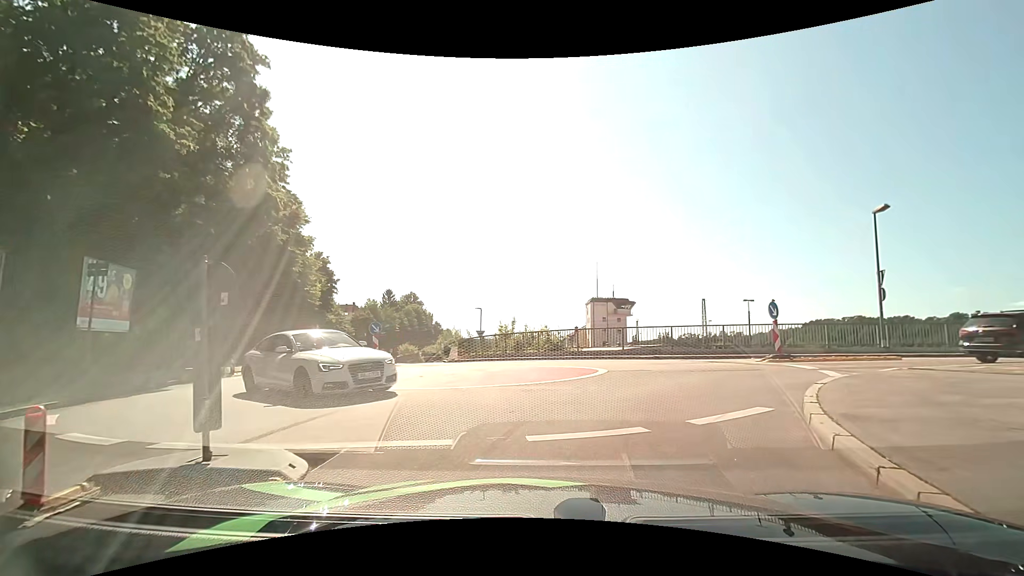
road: residential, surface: asphalt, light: Day
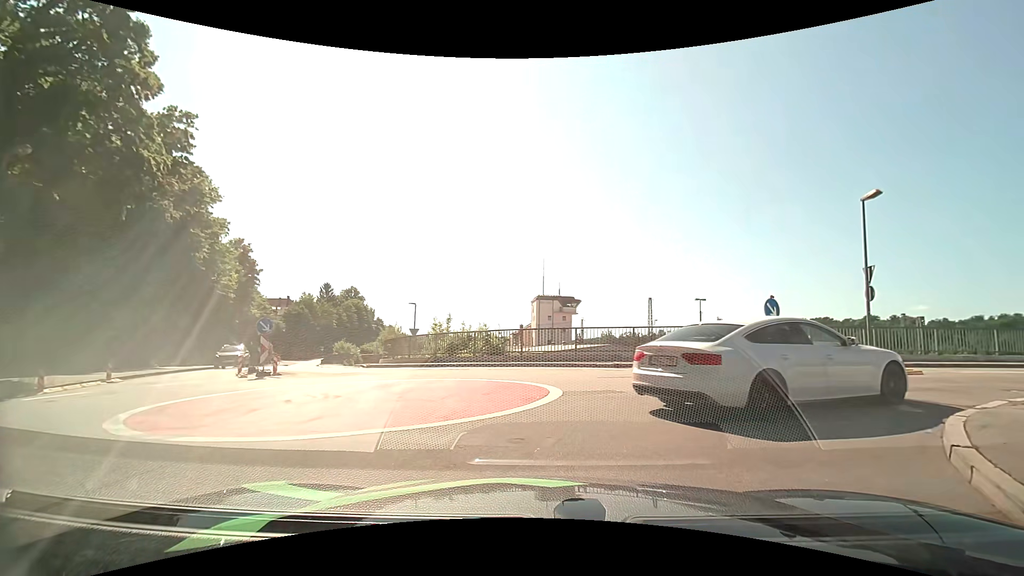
(+0.4, +4.5) m; +8°
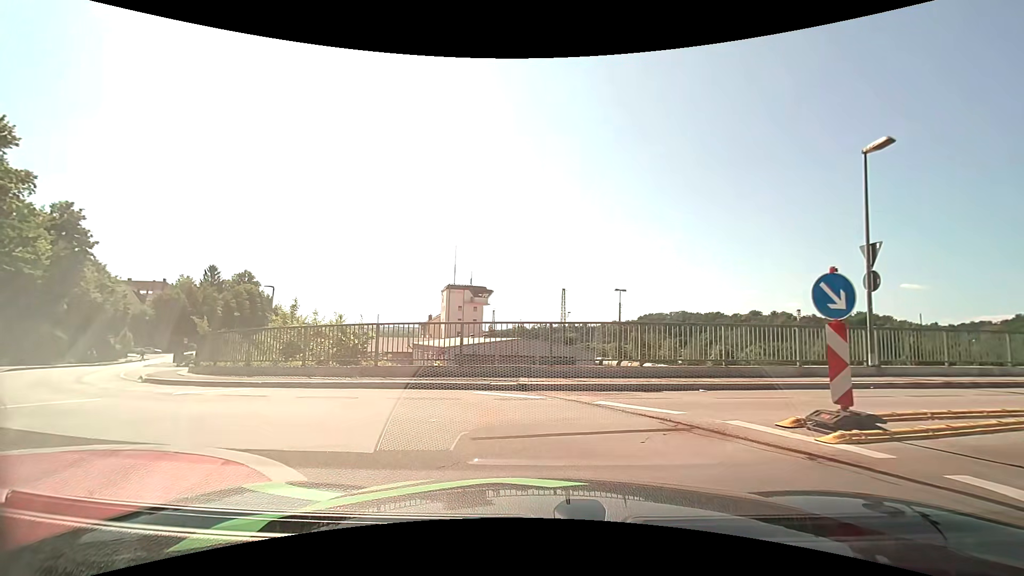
(+1.0, +7.4) m; +10°
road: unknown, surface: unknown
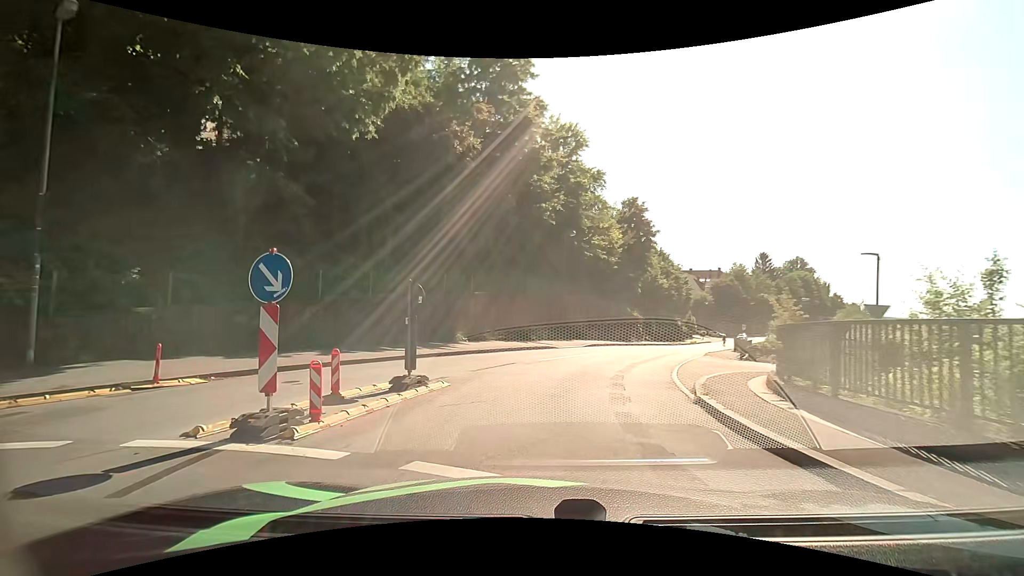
(-4.7, +9.0) m; -59°
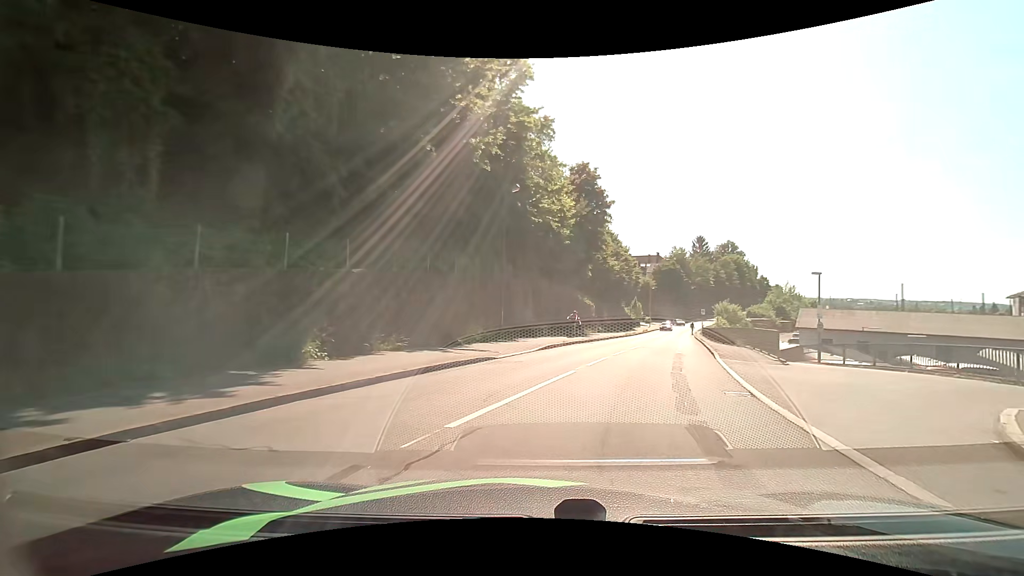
(+0.5, +11.0) m; +10°
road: residential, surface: asphalt
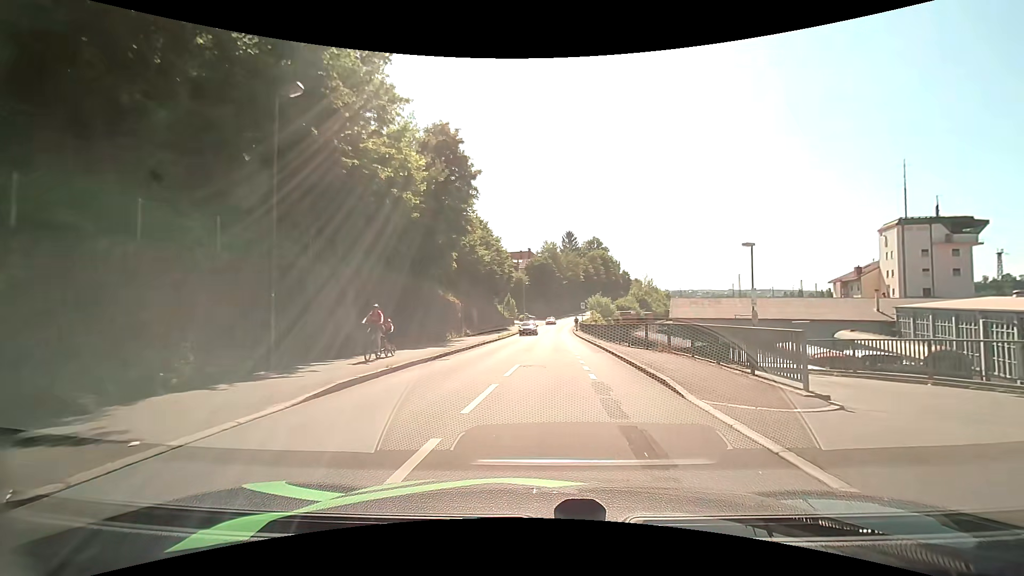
(+1.4, +10.9) m; +14°
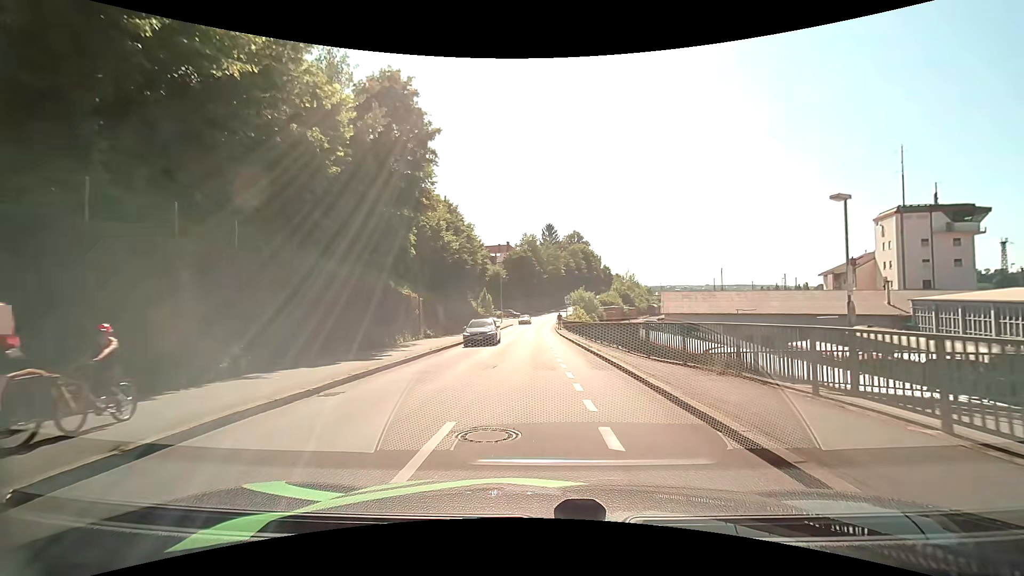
(+0.2, +8.1) m; +2°
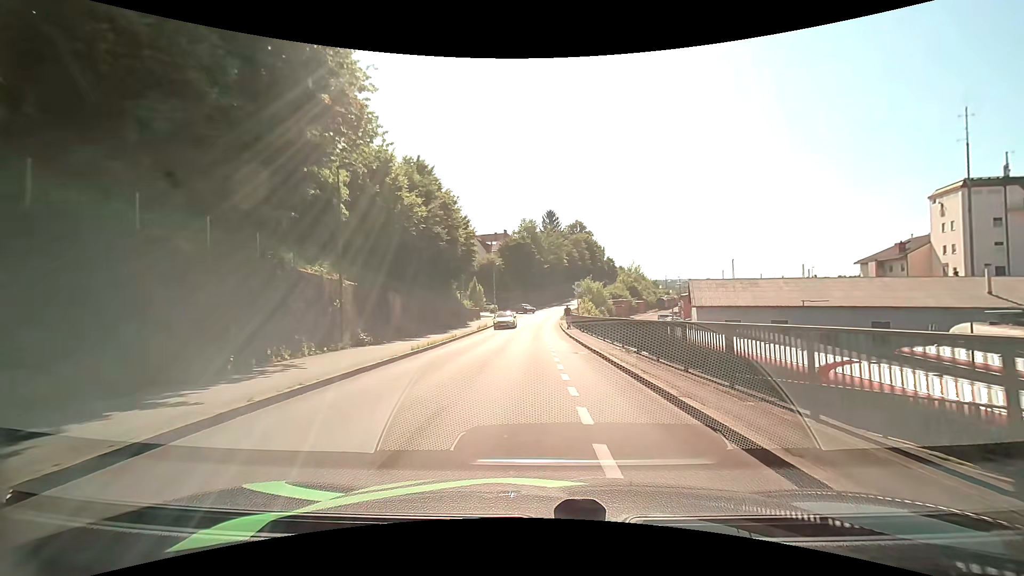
(0.0, +13.7) m; 0°
(0, +10) (0, +20) (0, +30) (0, +40) (0, +50) (+1, +60) (+1, +70) (+2, +80) (+4, +90) (+5, +100) m
